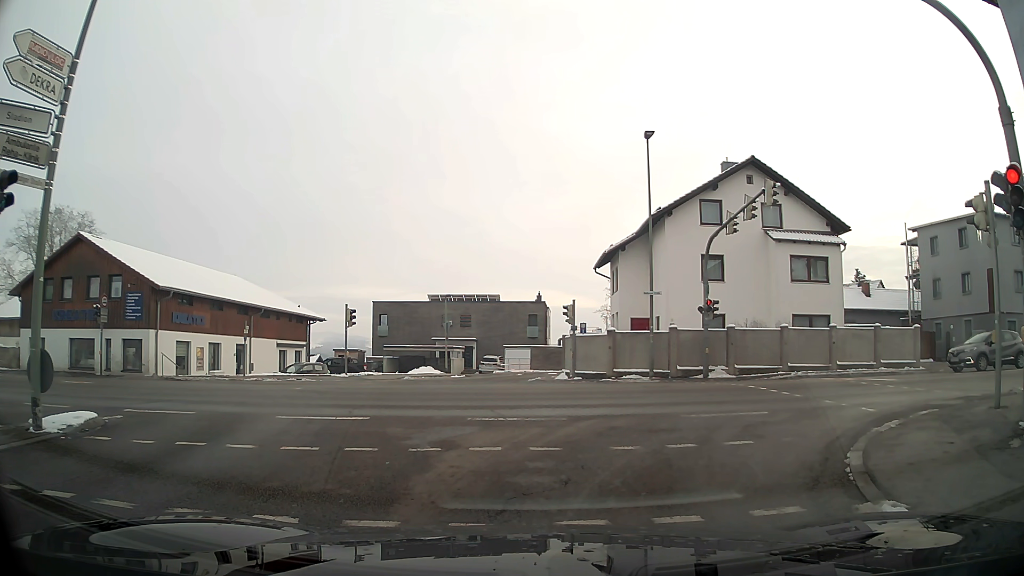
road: tertiary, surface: asphalt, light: Day
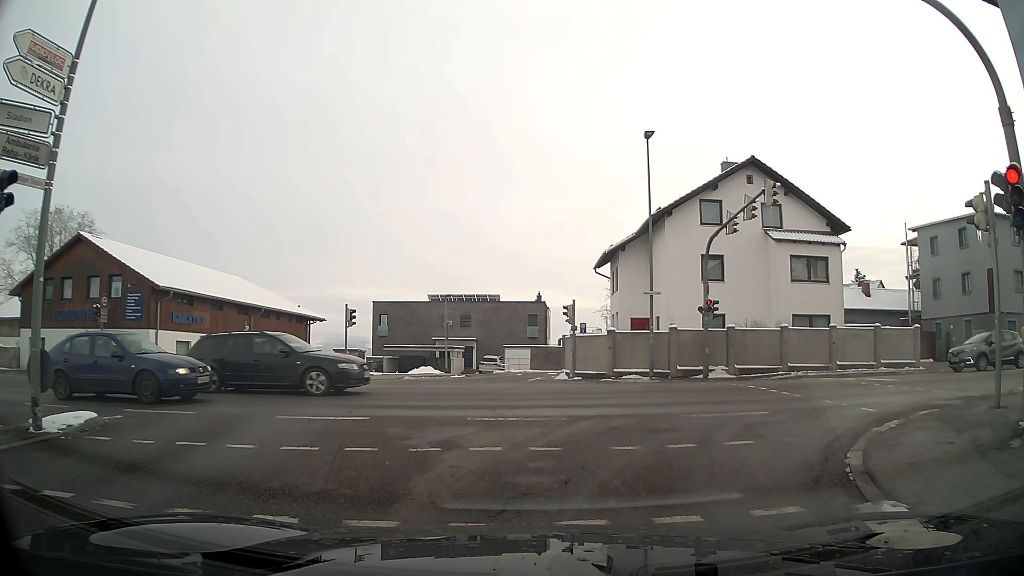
(0.0, 0.0) m; 0°
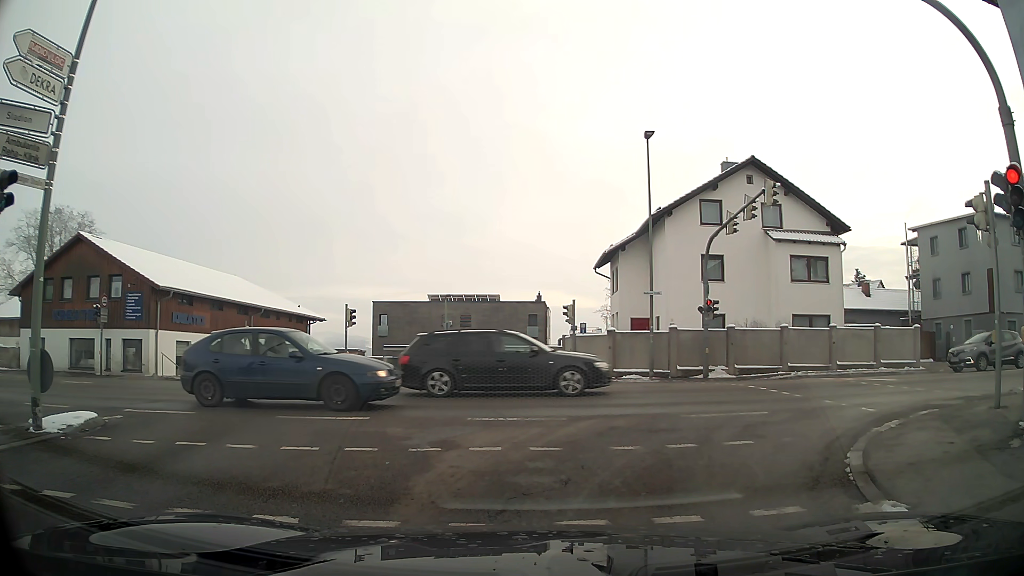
(0.0, 0.0) m; 0°
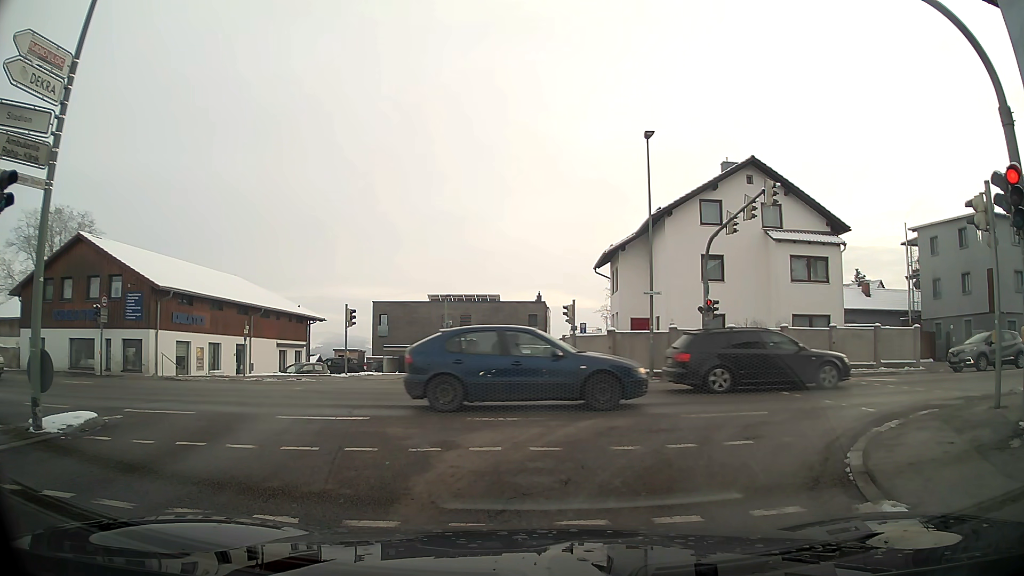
(0.0, 0.0) m; 0°
